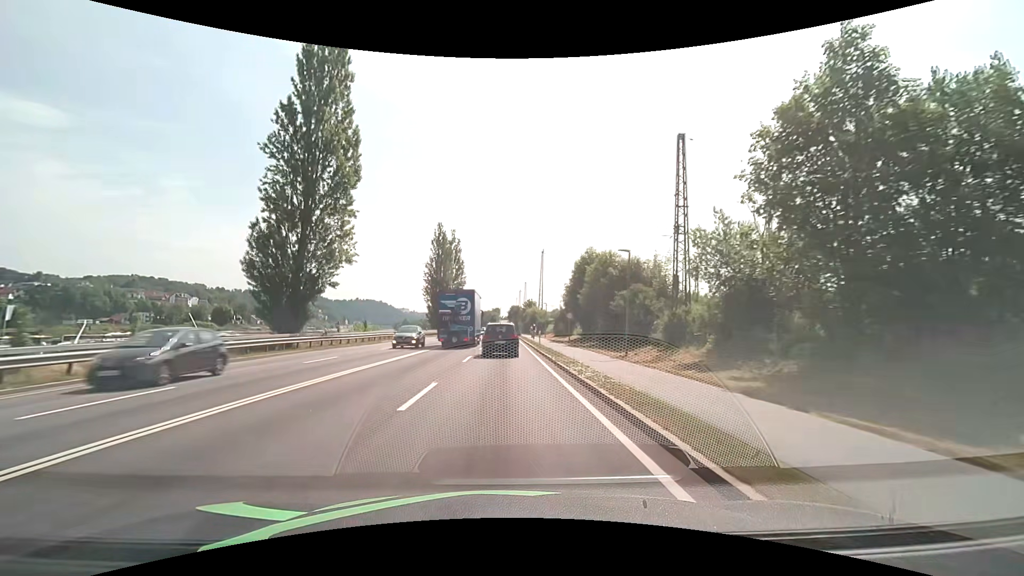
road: primary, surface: asphalt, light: Day
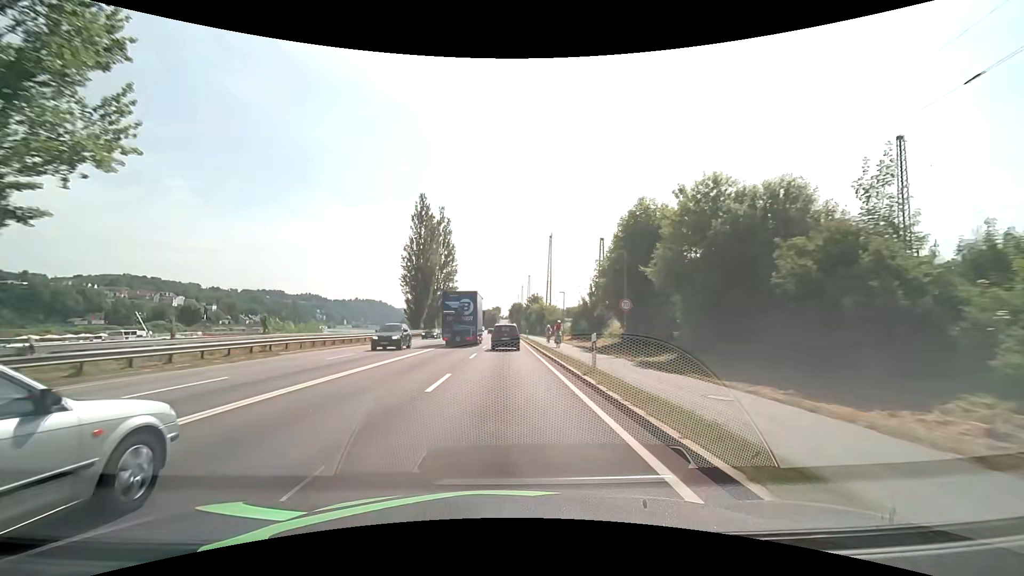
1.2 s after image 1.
(0.0, +21.8) m; 0°
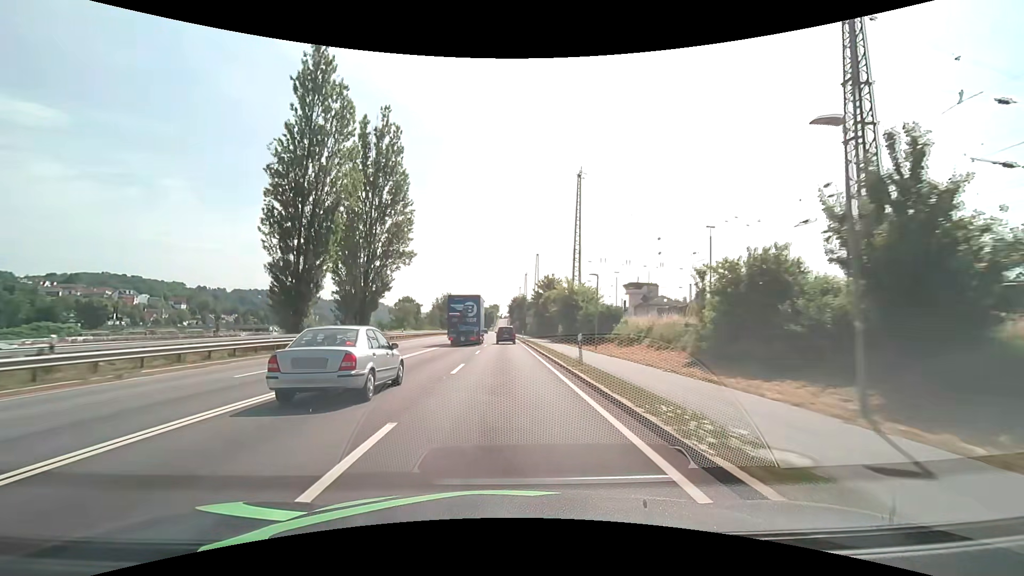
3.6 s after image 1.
(+0.1, +43.7) m; 0°
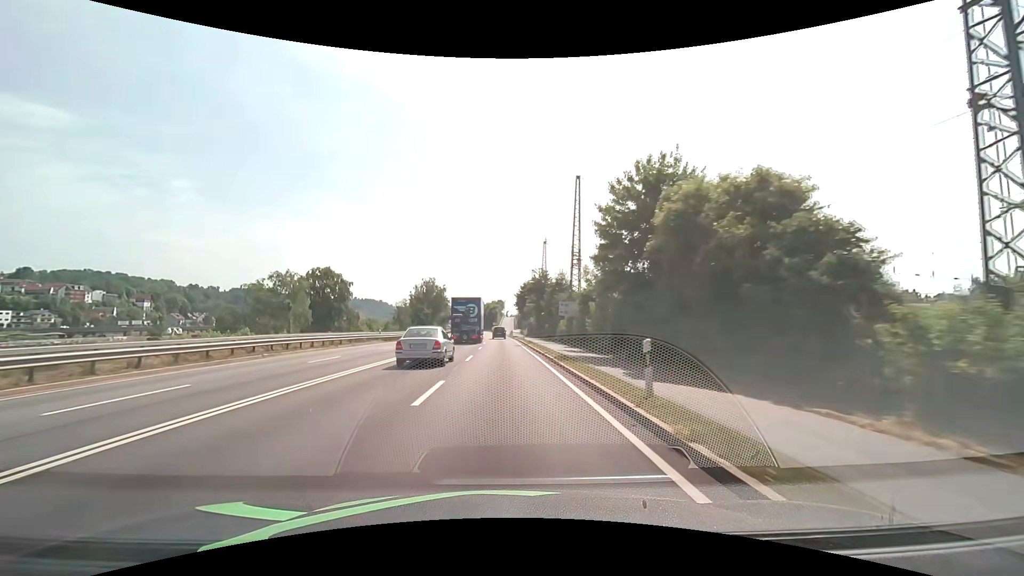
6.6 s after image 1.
(-0.1, +54.5) m; -1°
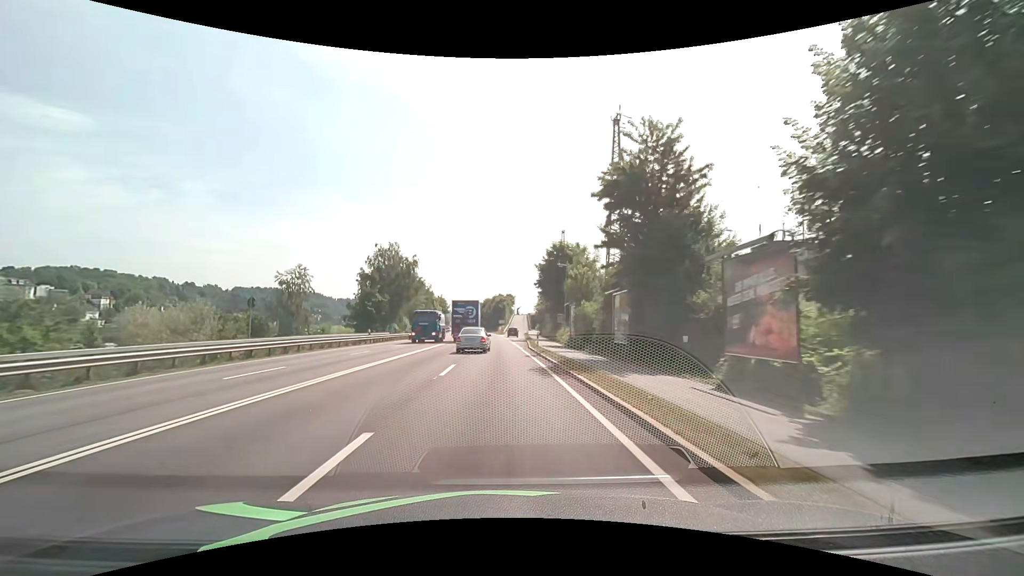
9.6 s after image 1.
(-0.5, +54.5) m; -1°
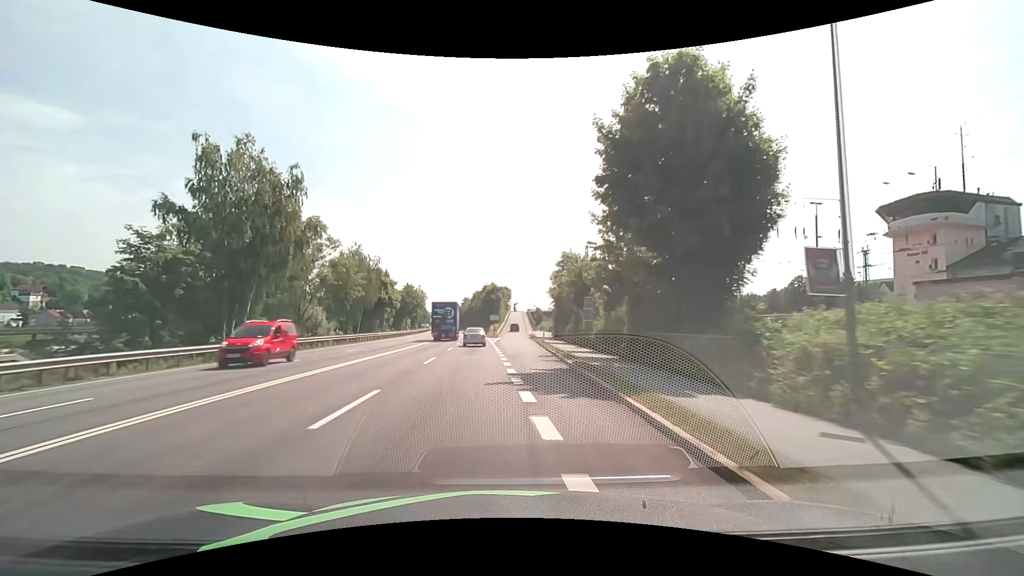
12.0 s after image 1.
(-0.1, +43.7) m; +1°
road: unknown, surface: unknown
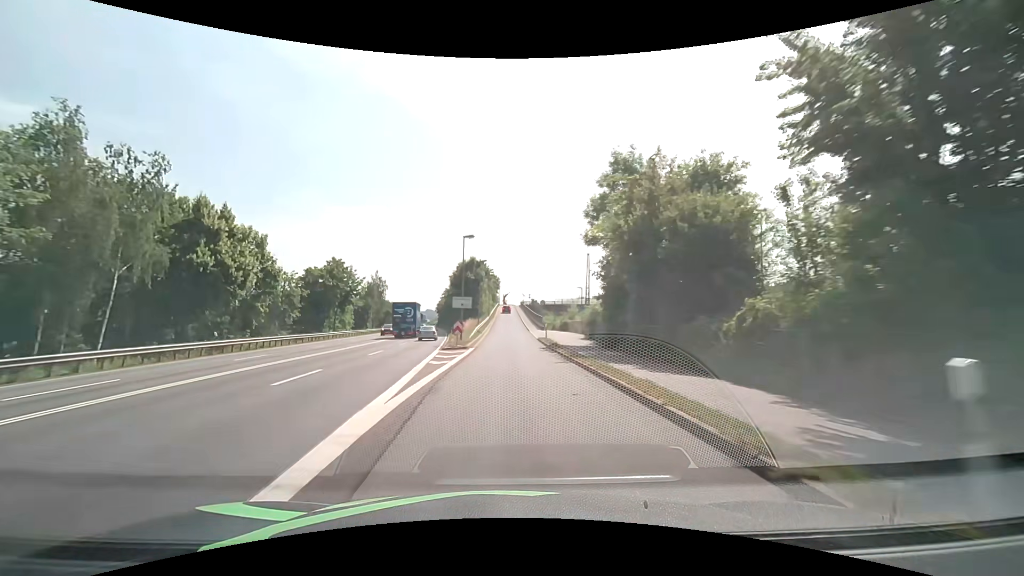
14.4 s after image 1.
(+0.4, +42.5) m; +1°
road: unclassified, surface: asphalt
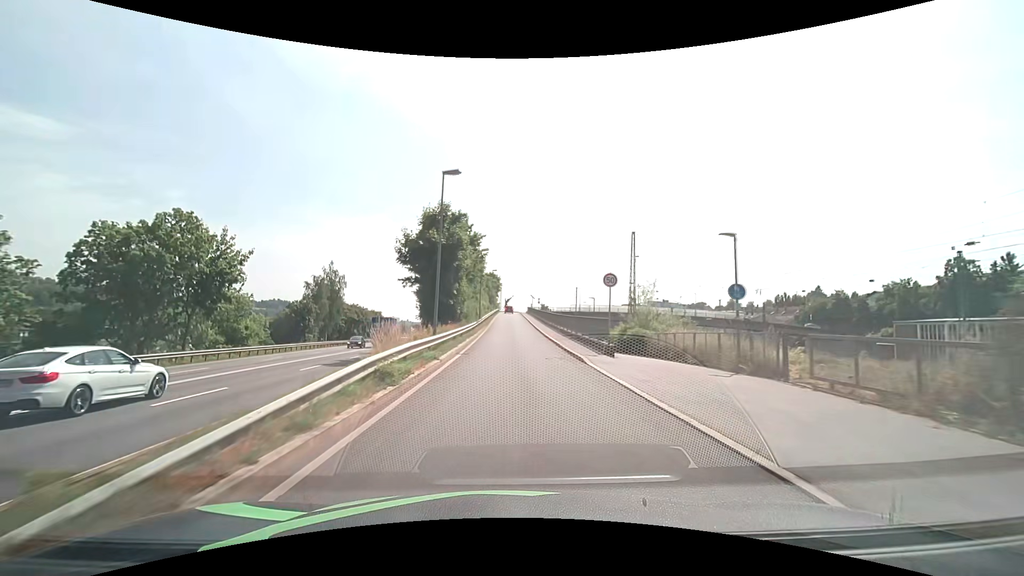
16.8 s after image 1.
(-0.3, +35.0) m; 0°
(0, +10) (0, +20) (0, +30) (0, +40) (0, +50) (0, +60) (0, +70) (0, +80) (0, +90) (0, +100) m
